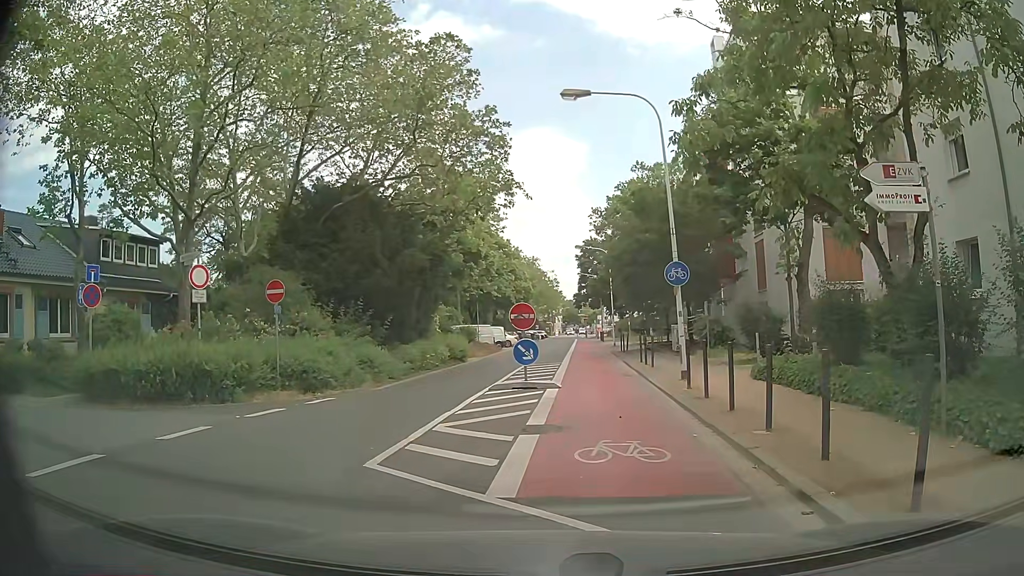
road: secondary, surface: asphalt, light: Day
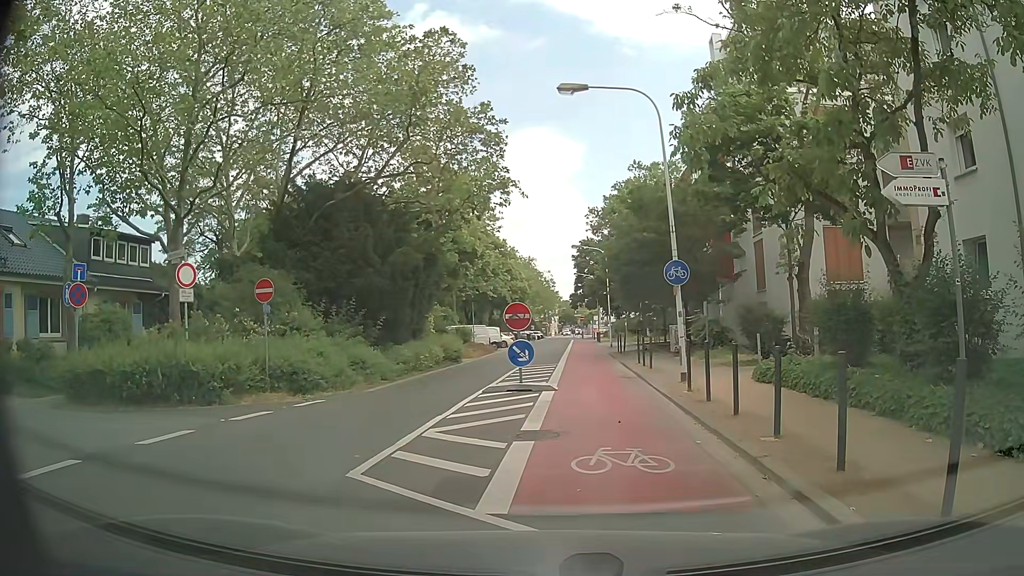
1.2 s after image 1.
(0.0, +0.5) m; 0°
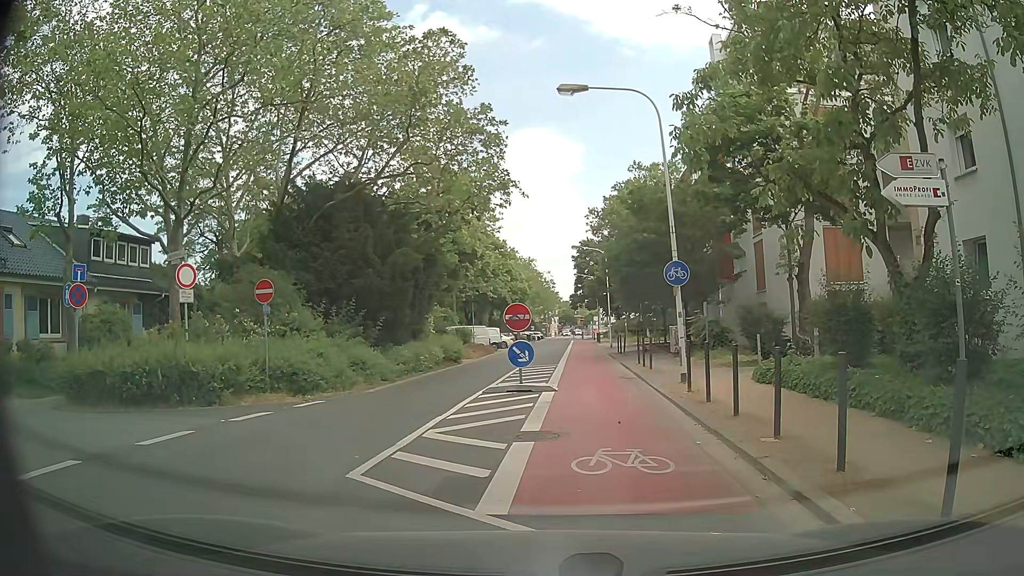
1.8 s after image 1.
(0.0, 0.0) m; 0°
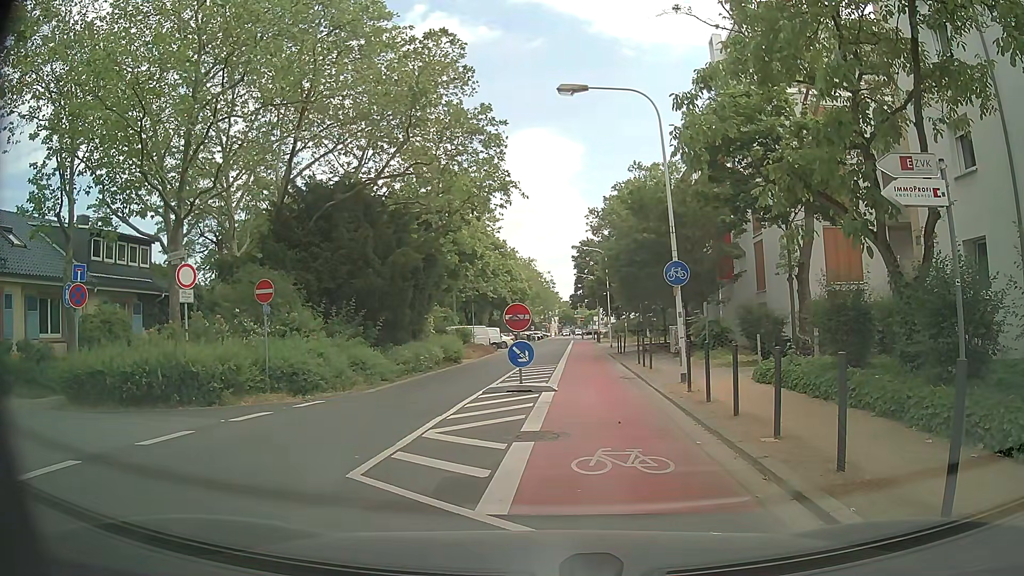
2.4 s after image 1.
(0.0, 0.0) m; 0°
